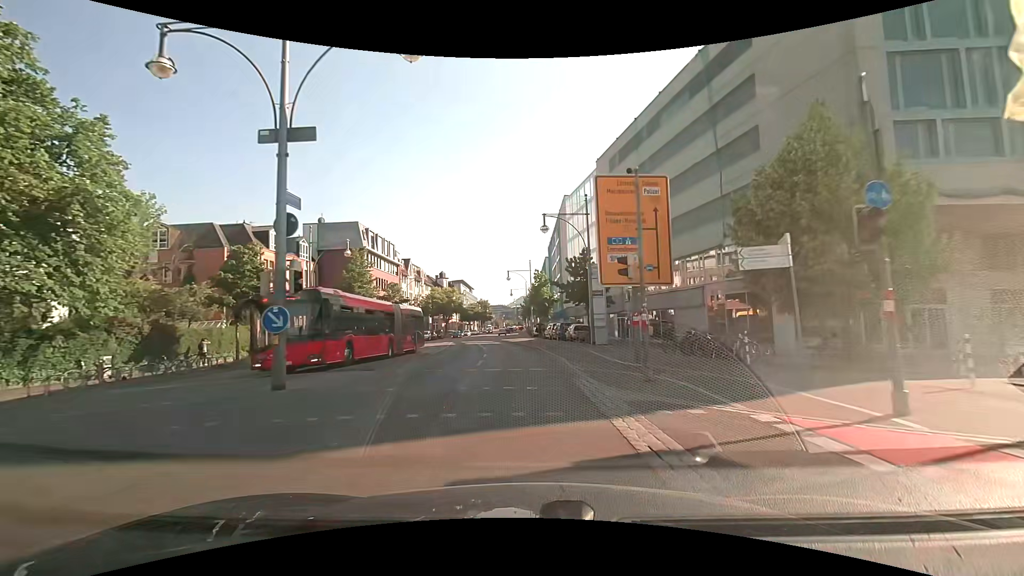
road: primary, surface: asphalt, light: Day
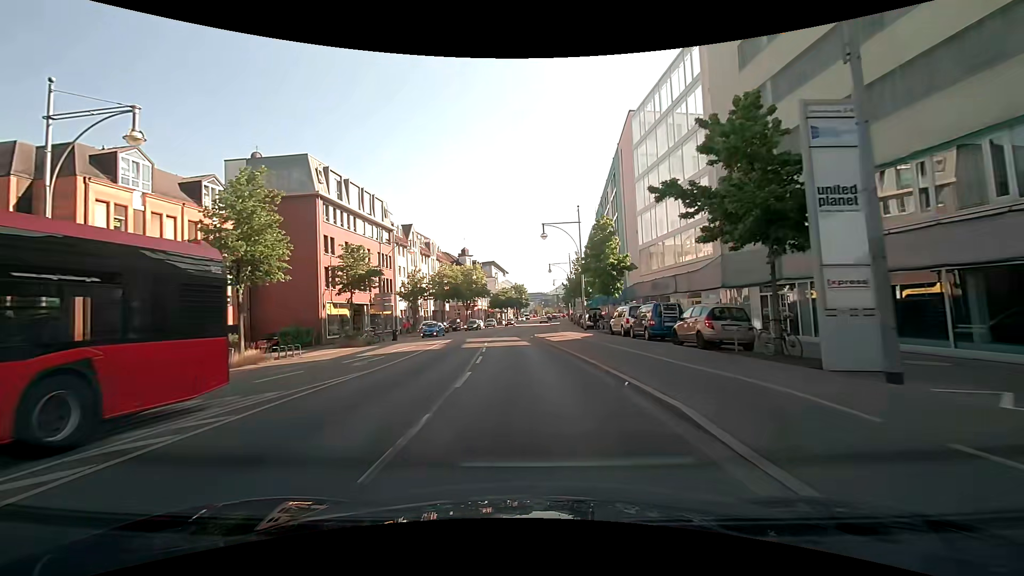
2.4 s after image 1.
(-0.7, +25.7) m; -5°
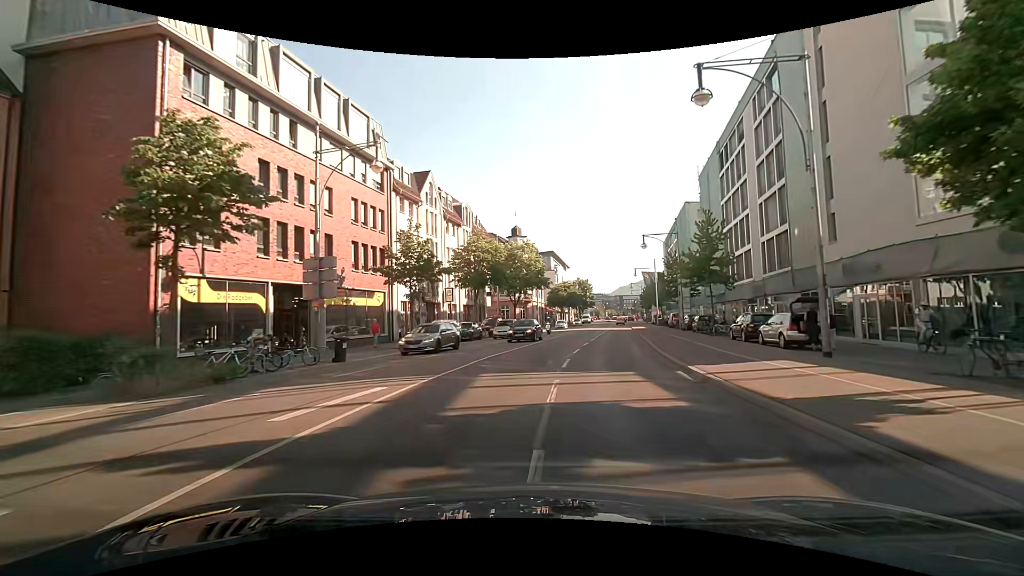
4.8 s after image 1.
(-1.7, +26.2) m; -6°
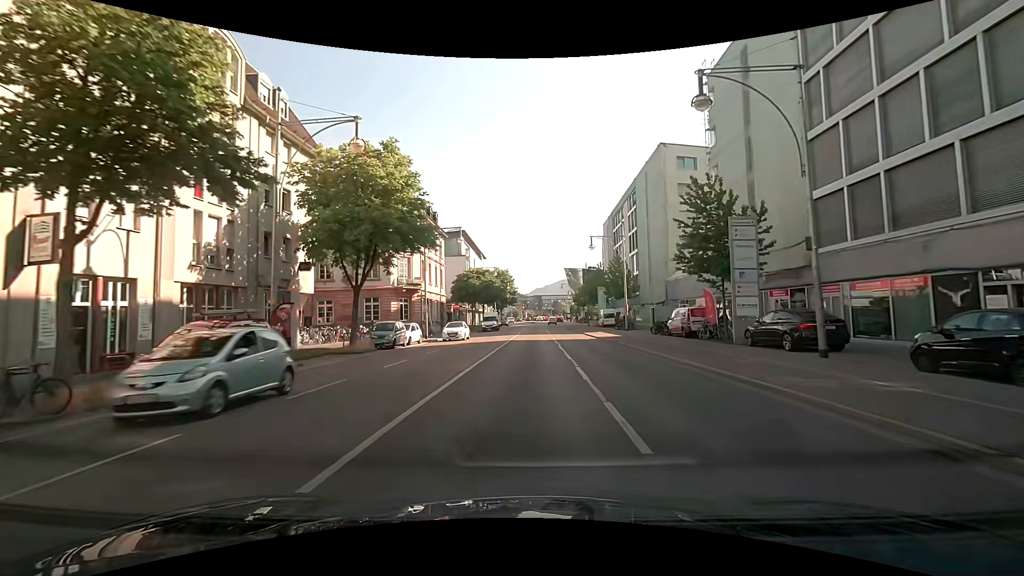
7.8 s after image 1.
(+2.3, +33.1) m; +8°
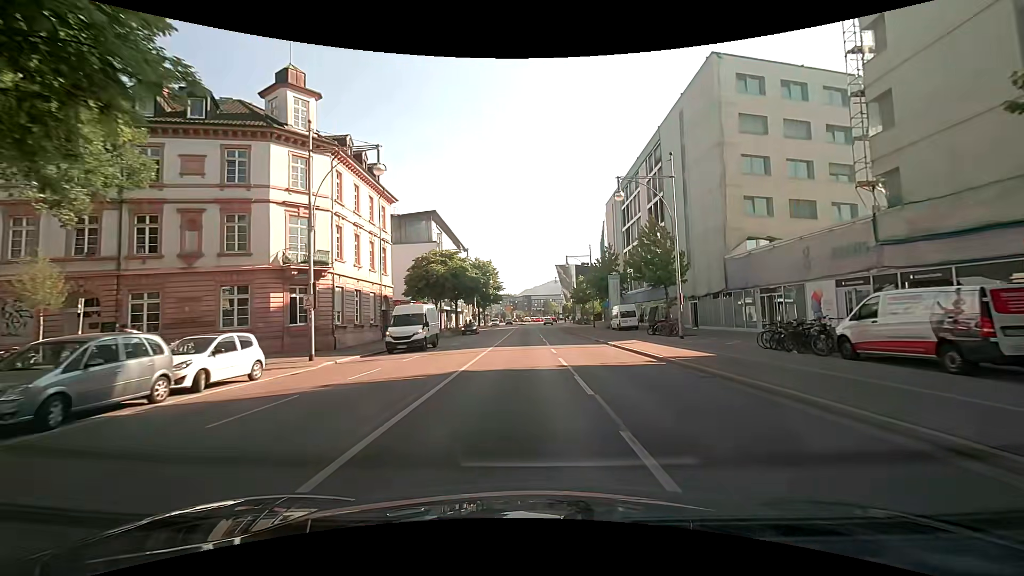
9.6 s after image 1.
(+0.7, +20.2) m; +3°
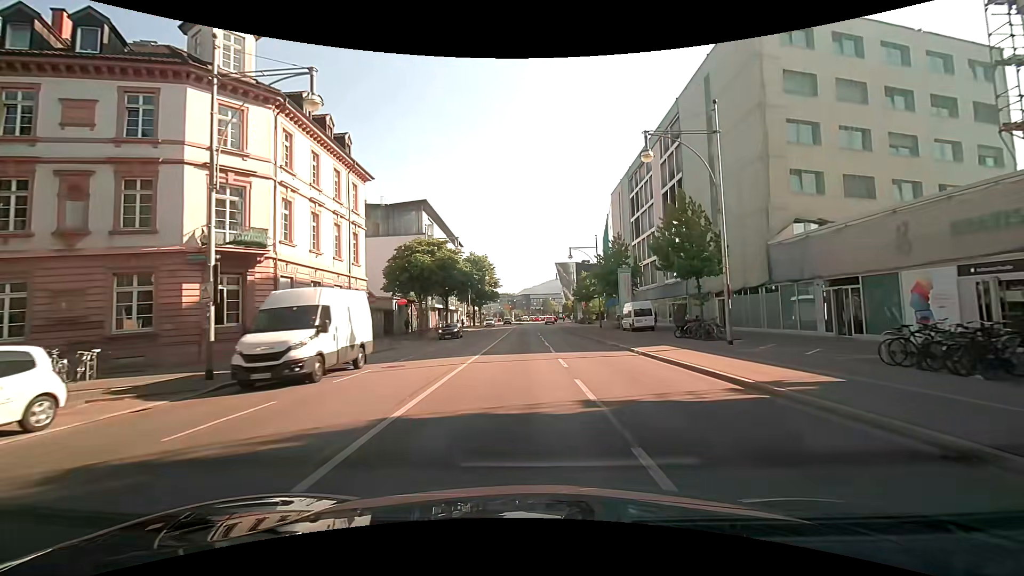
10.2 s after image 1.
(-0.1, +6.8) m; -2°
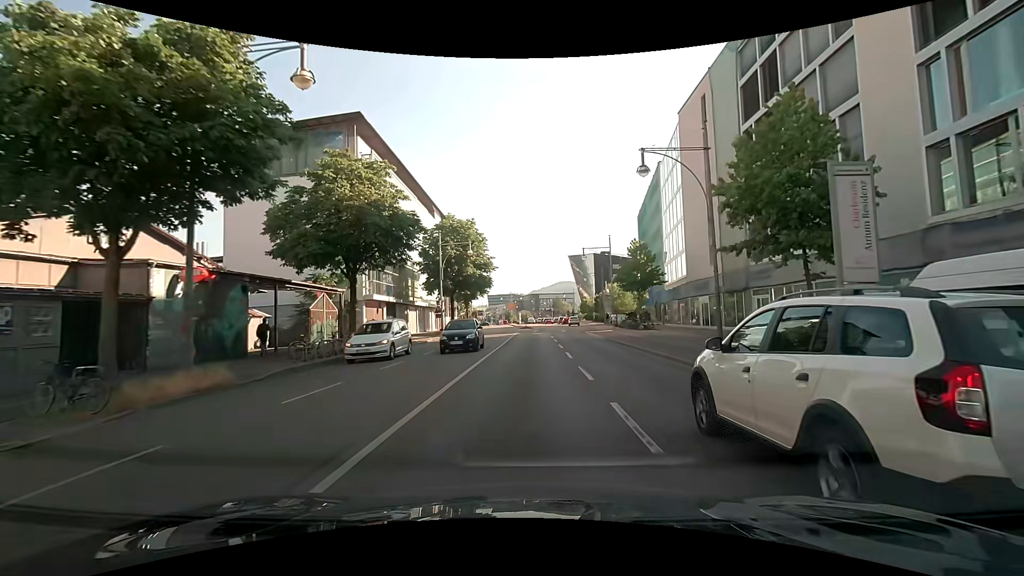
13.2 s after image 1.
(+0.3, +33.2) m; 0°
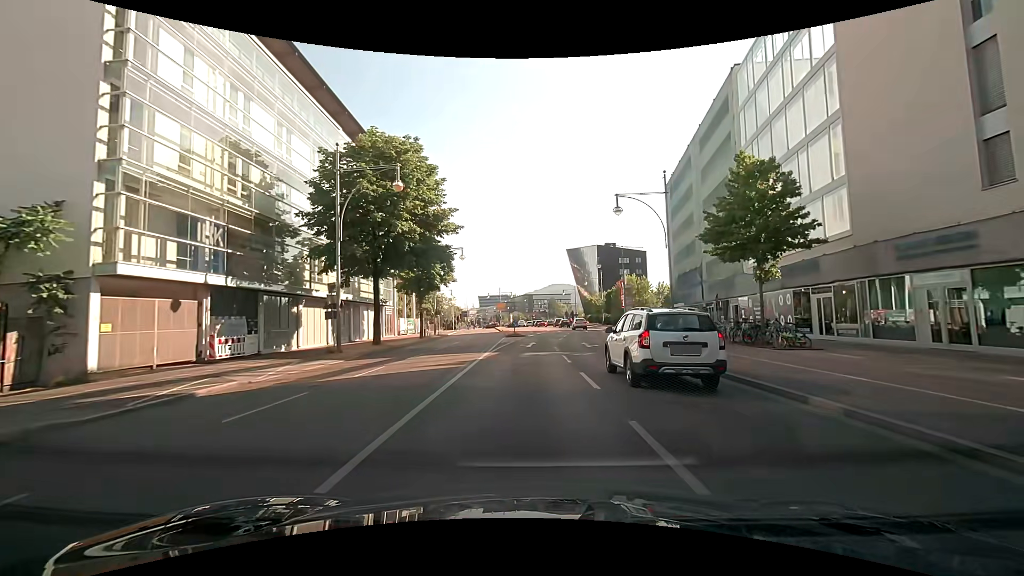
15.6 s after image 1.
(+0.3, +25.7) m; +1°
